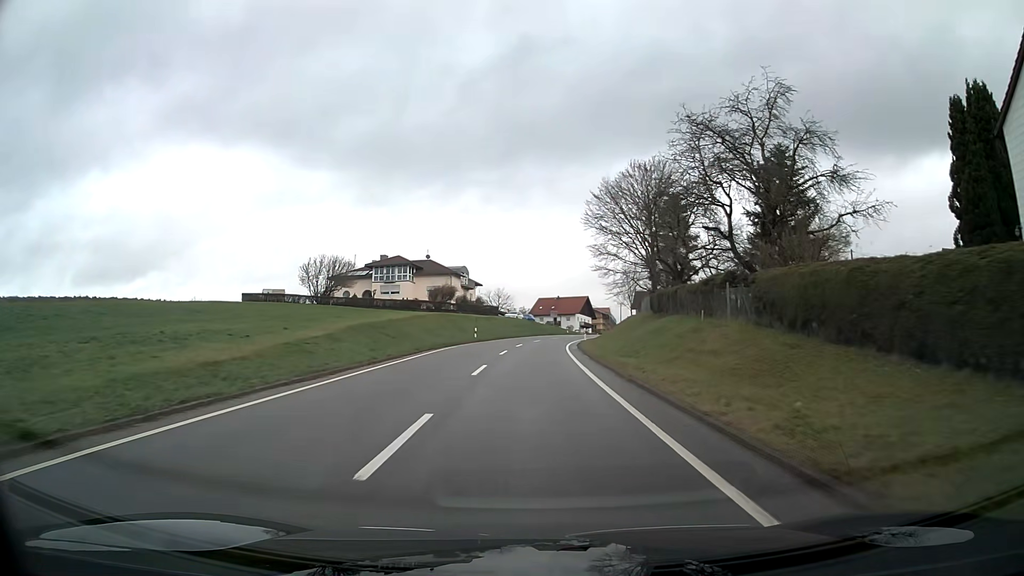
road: tertiary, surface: asphalt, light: Day
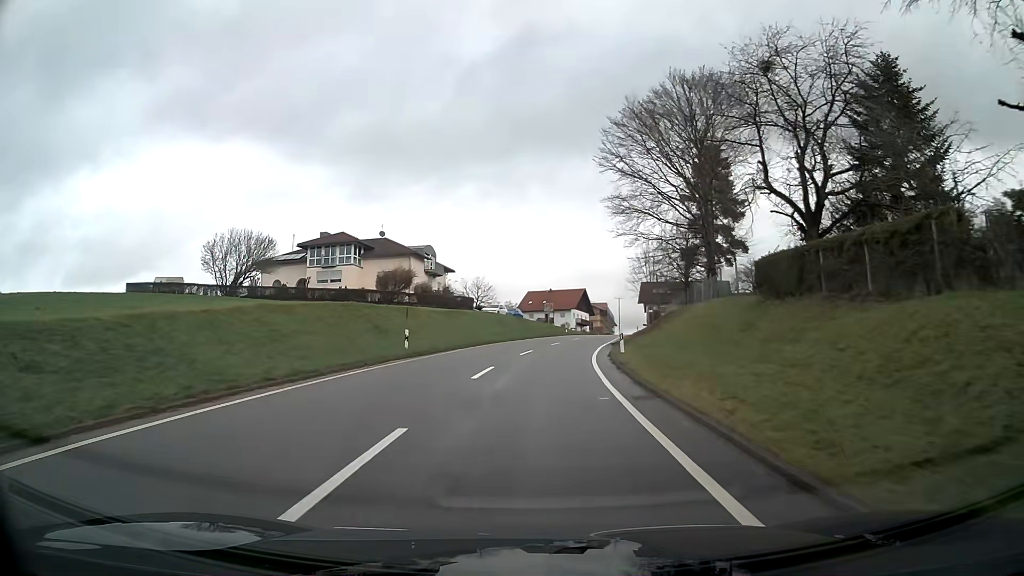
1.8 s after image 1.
(+0.2, +25.5) m; +1°
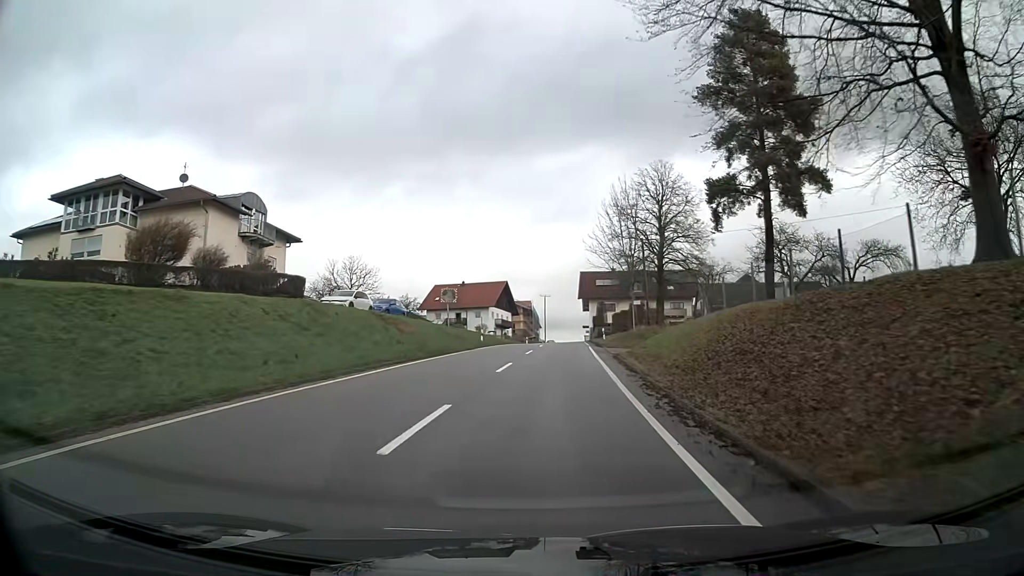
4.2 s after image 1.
(+1.7, +33.1) m; +7°
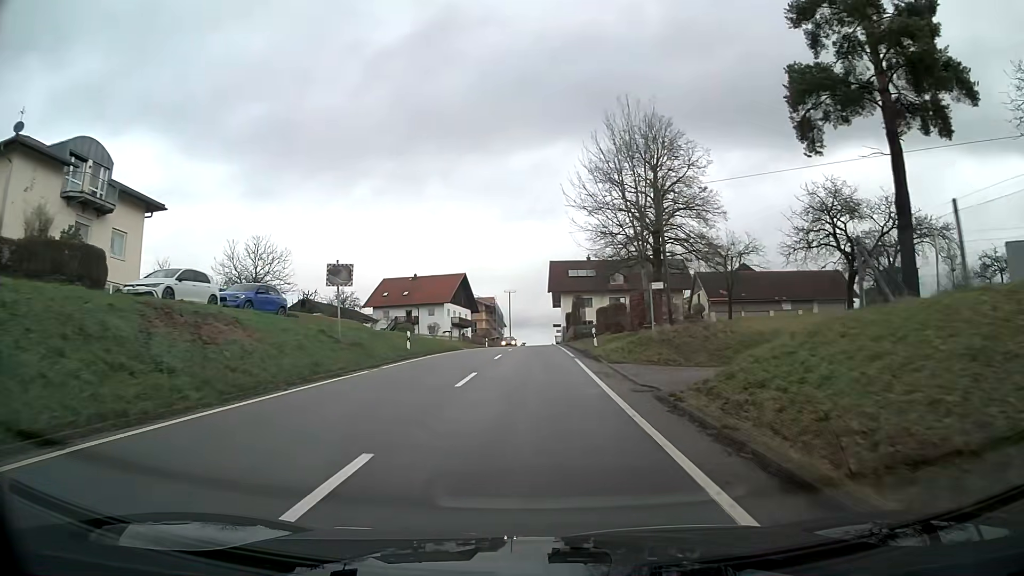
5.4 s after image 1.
(+0.4, +16.1) m; +3°
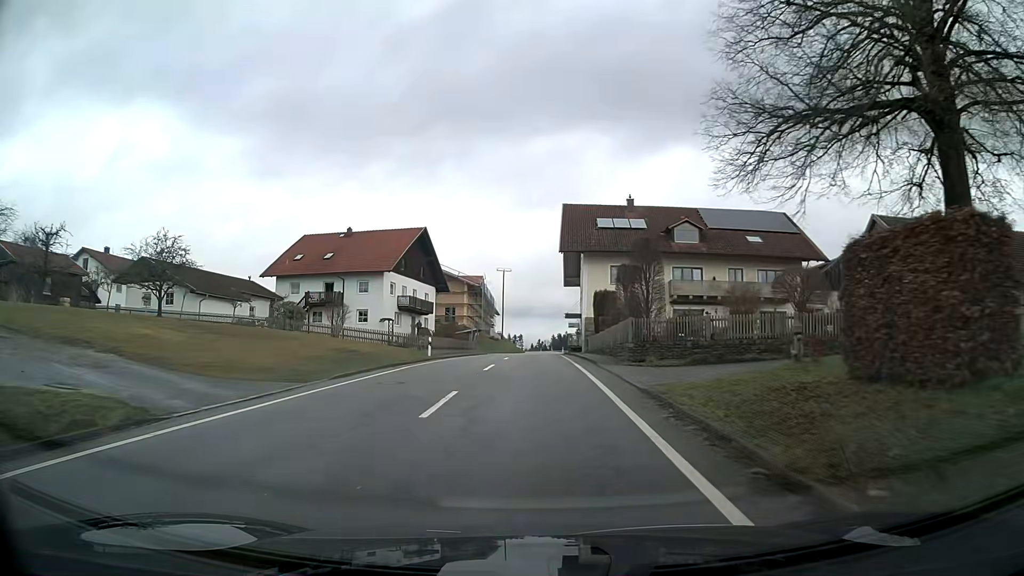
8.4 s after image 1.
(+0.1, +40.4) m; -1°
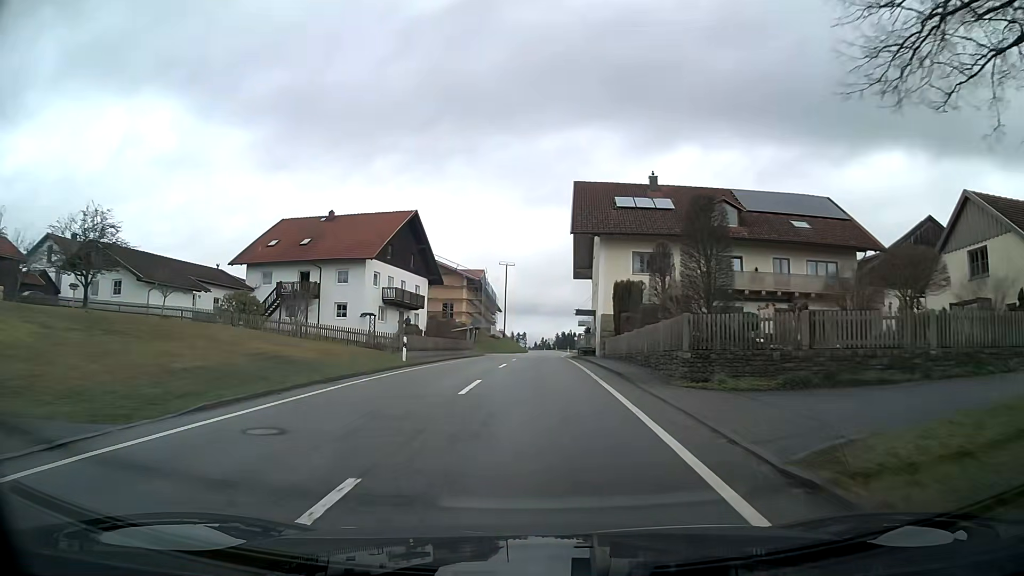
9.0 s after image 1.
(0.0, +8.3) m; 0°
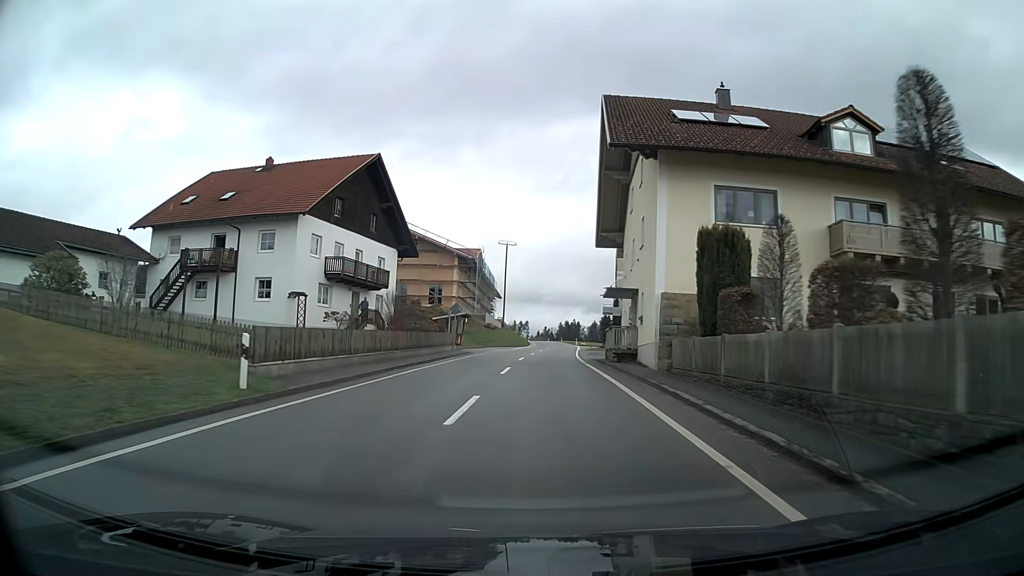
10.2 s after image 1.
(0.0, +16.6) m; 0°
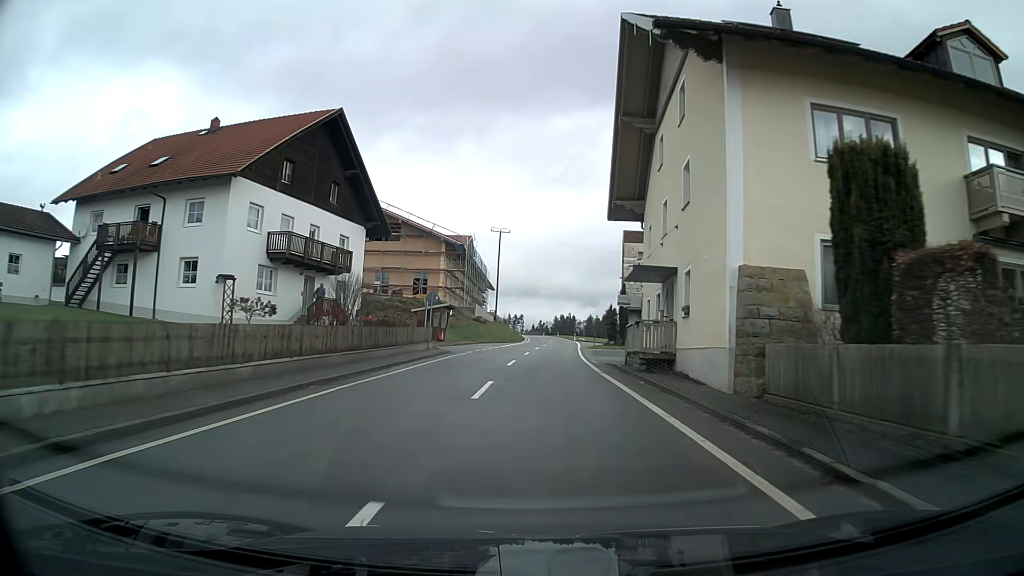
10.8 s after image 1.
(0.0, +8.4) m; +1°
